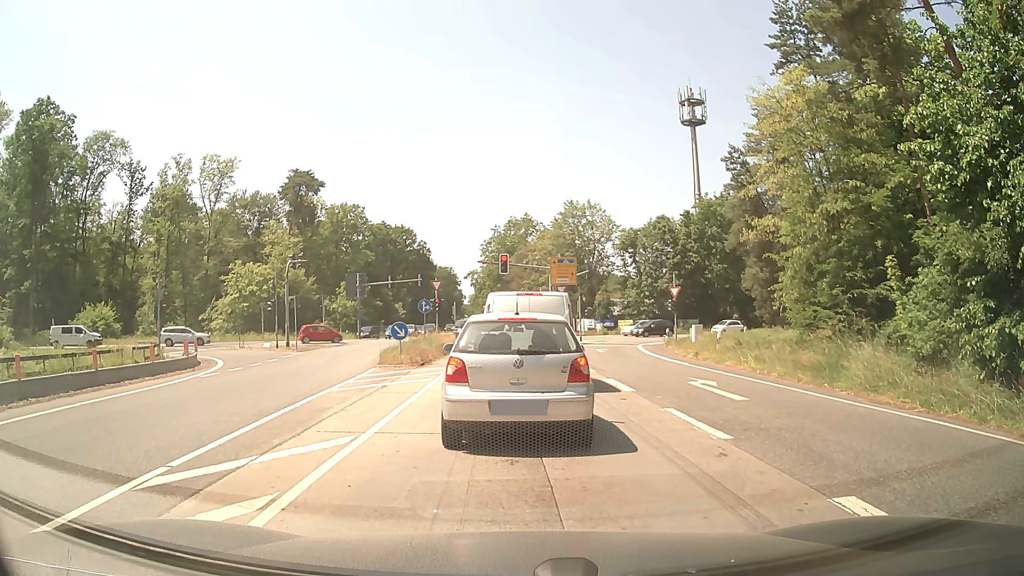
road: secondary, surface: asphalt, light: Day
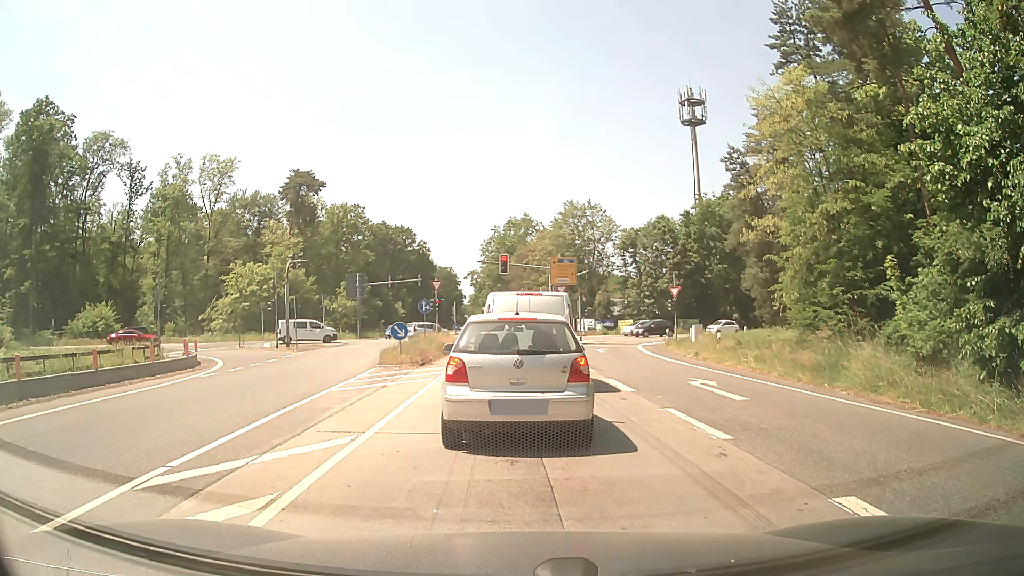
(0.0, 0.0) m; 0°
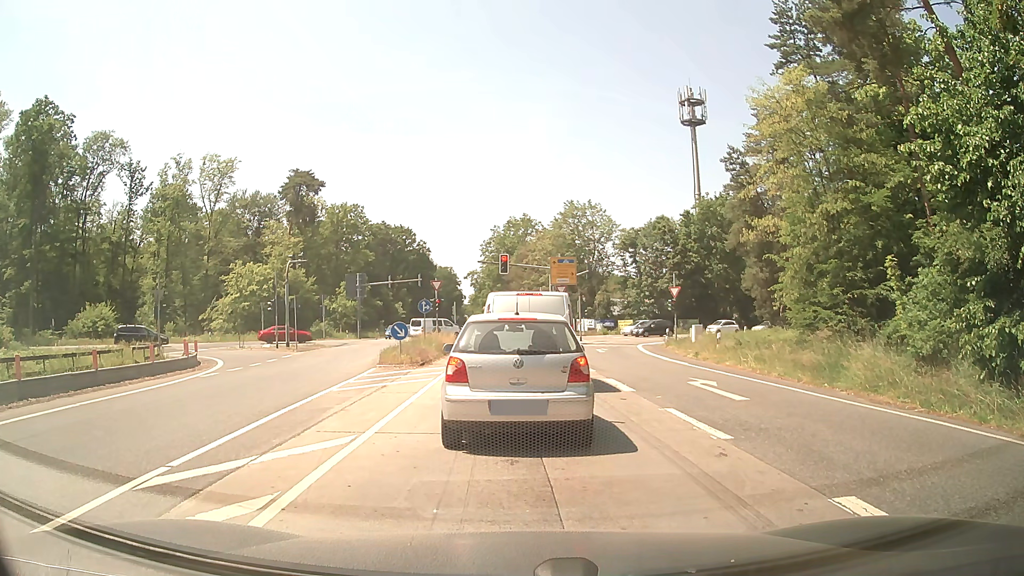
(0.0, 0.0) m; 0°
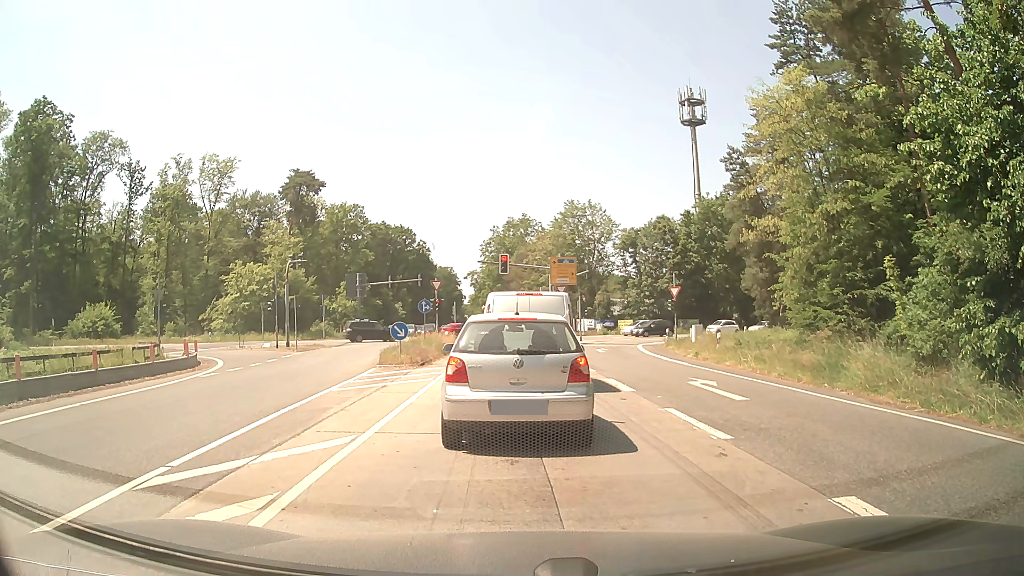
(0.0, 0.0) m; 0°
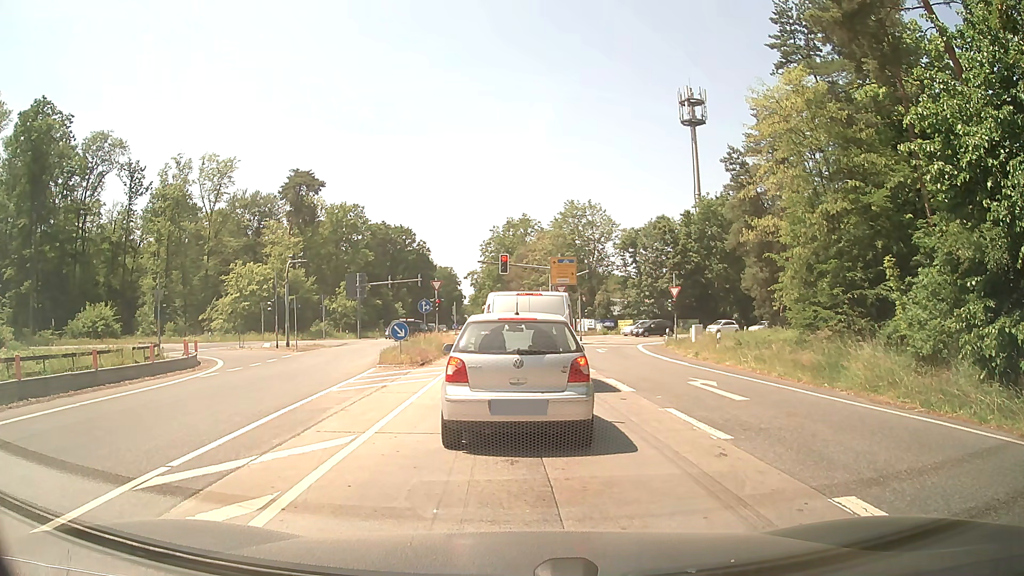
(0.0, 0.0) m; 0°
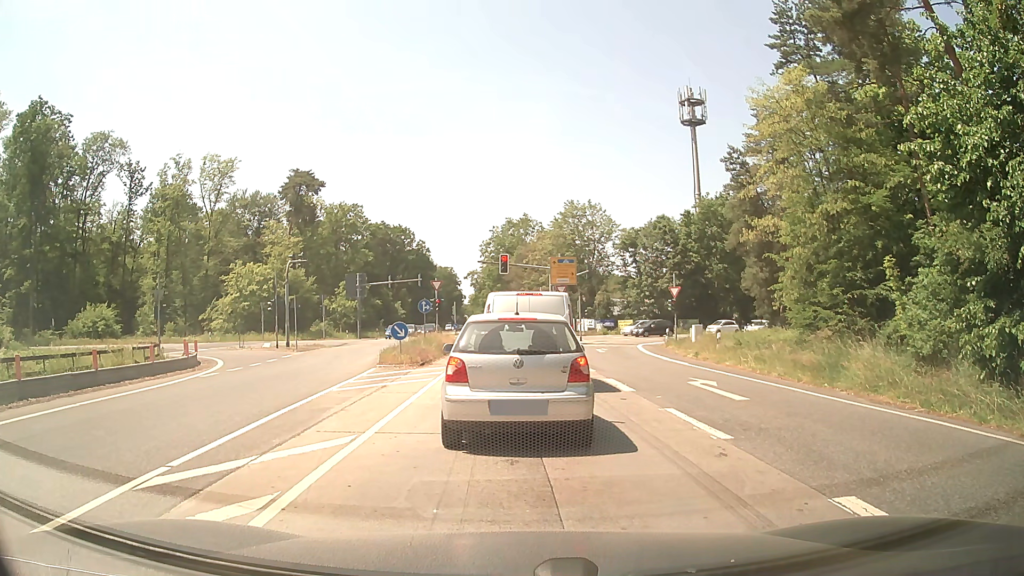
(0.0, 0.0) m; 0°
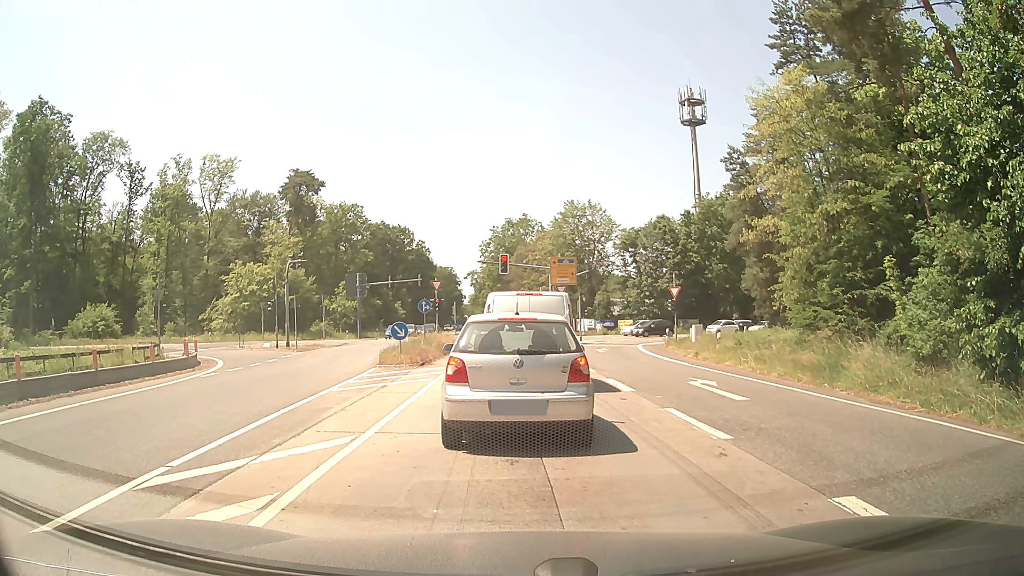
(0.0, 0.0) m; 0°
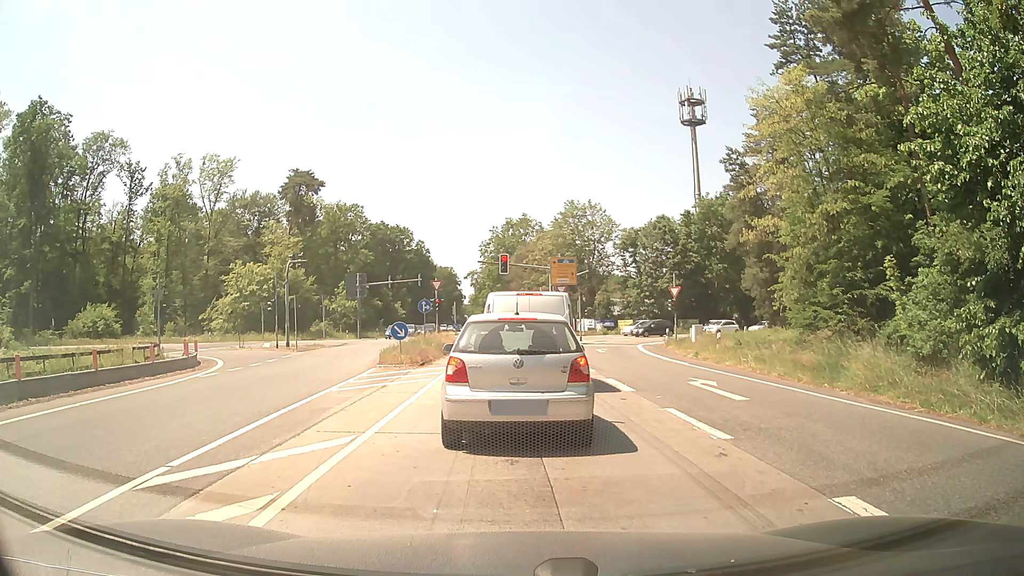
(0.0, 0.0) m; 0°
